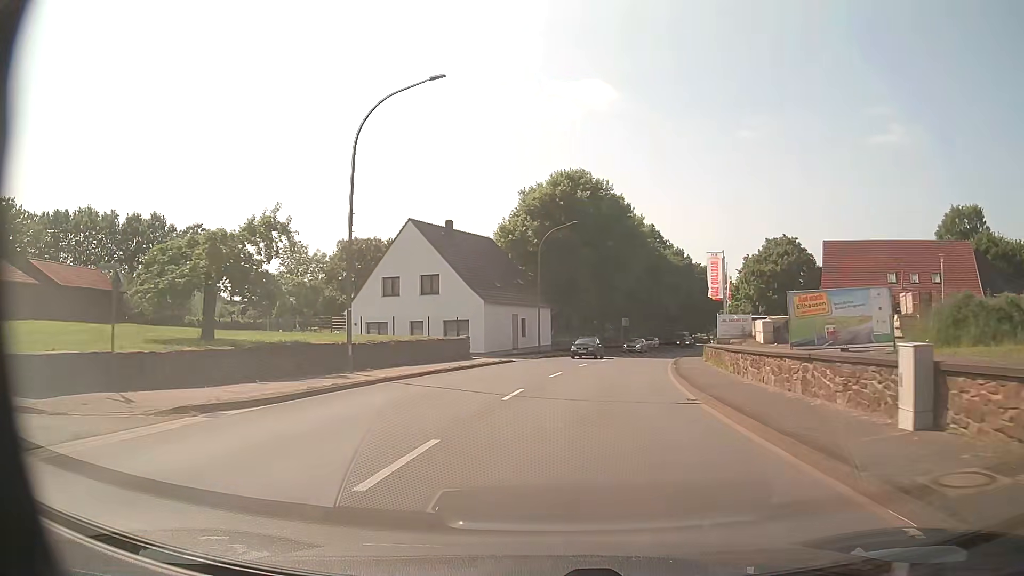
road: primary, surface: asphalt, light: Day
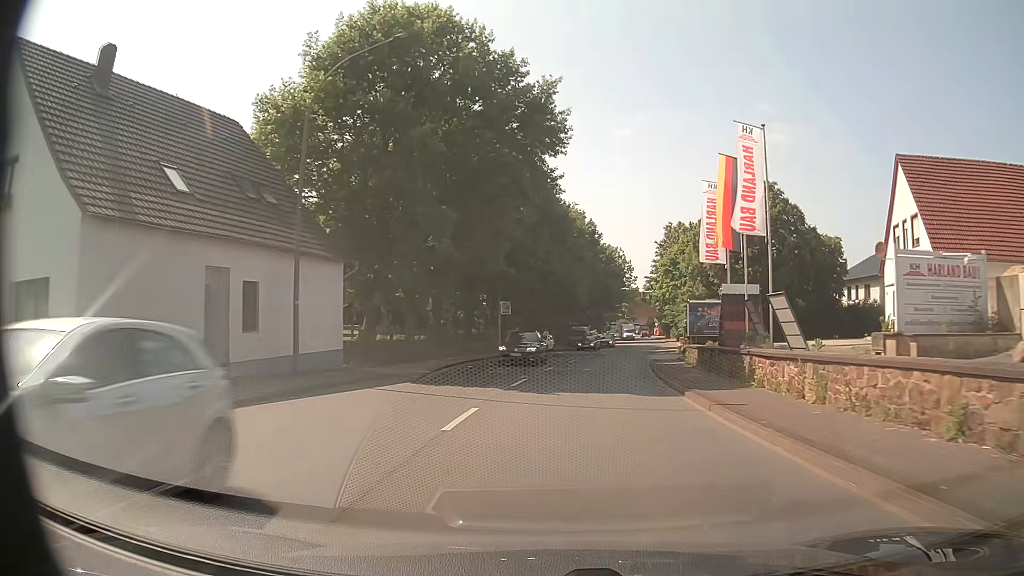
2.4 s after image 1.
(+2.7, +32.0) m; +11°
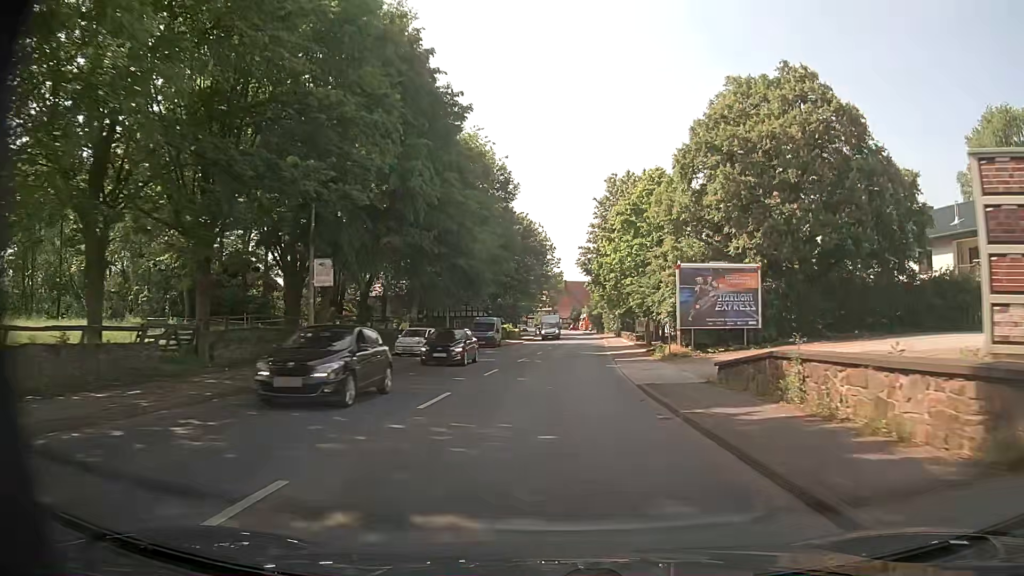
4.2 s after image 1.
(+1.8, +24.6) m; +7°
